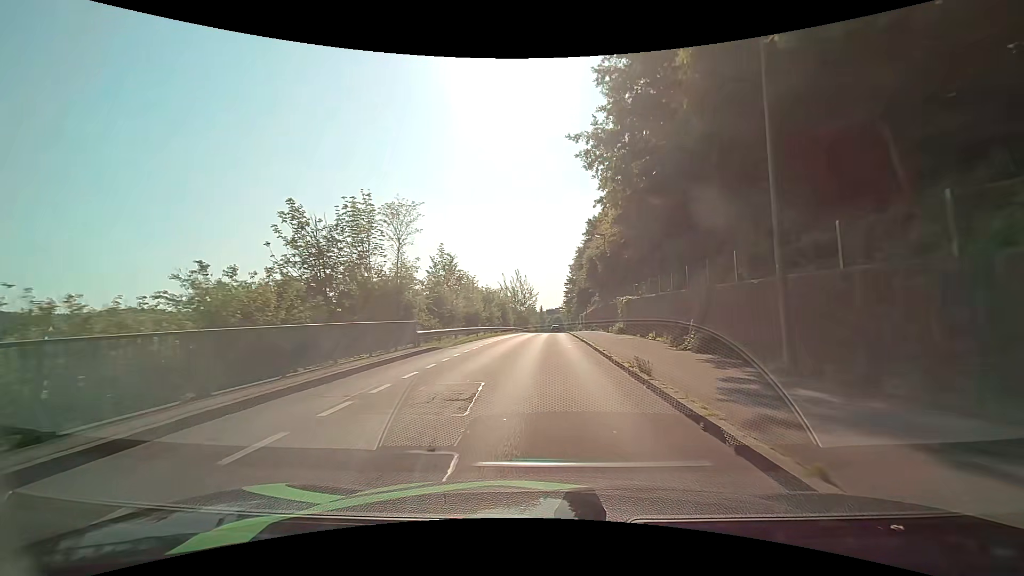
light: Day
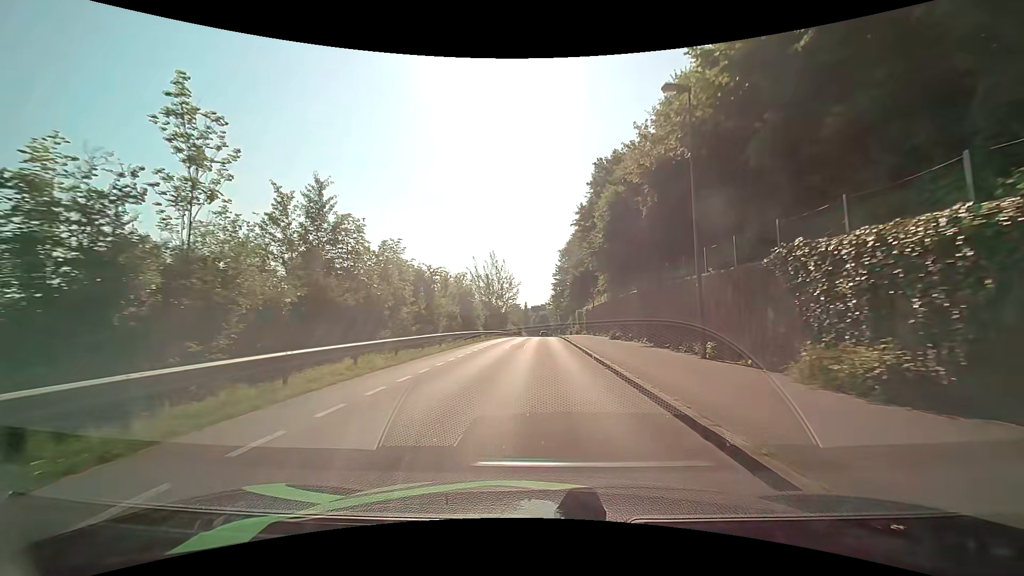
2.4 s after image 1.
(+0.4, +25.8) m; +1°
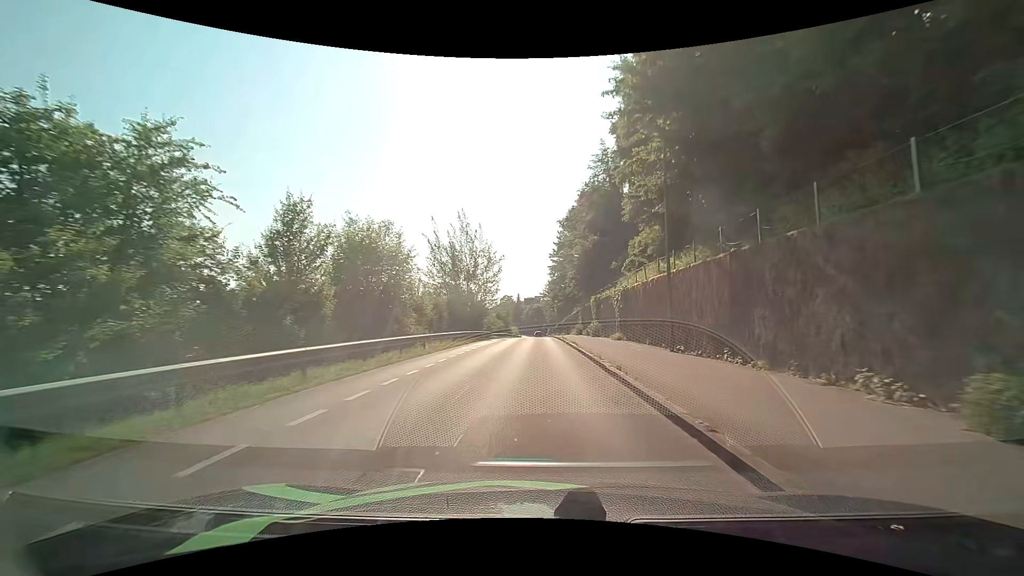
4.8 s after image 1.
(+0.2, +27.1) m; +1°
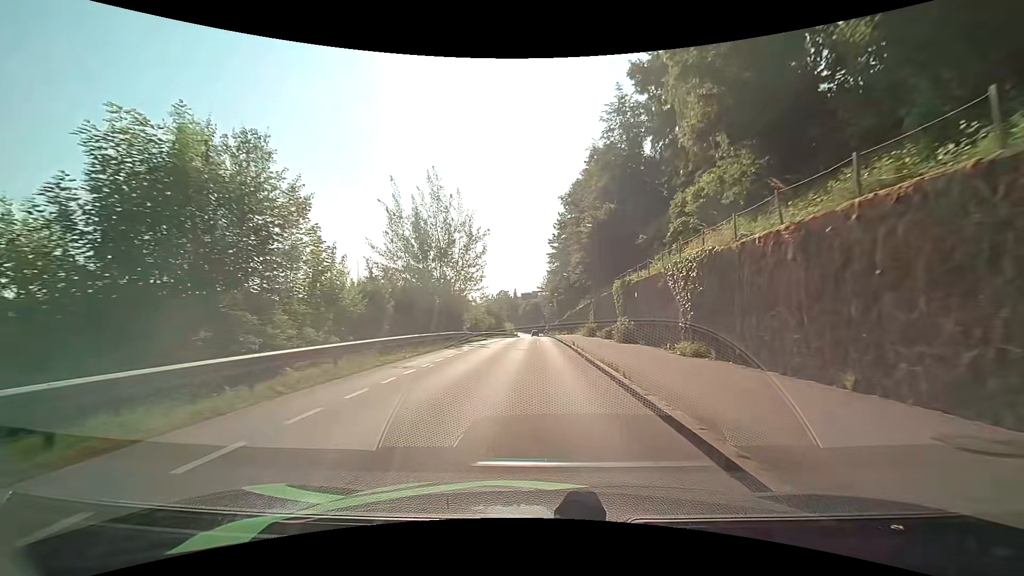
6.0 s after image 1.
(0.0, +14.0) m; 0°
(0, +10) (0, +20) (0, +30) (0, +40) (0, +50) (0, +60) (0, +70) (0, +80) (0, +90) (0, +100) m
